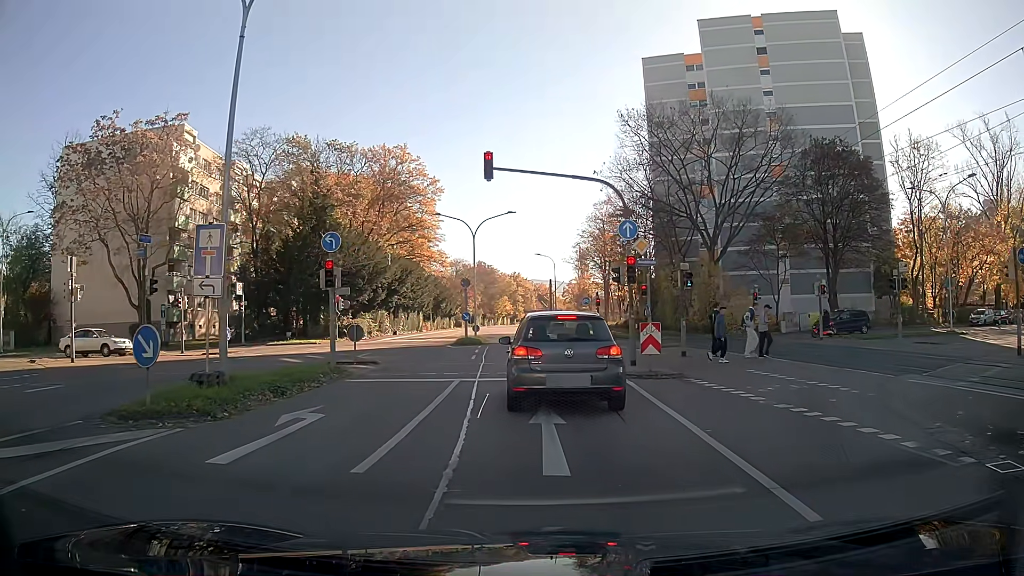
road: secondary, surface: asphalt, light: Day
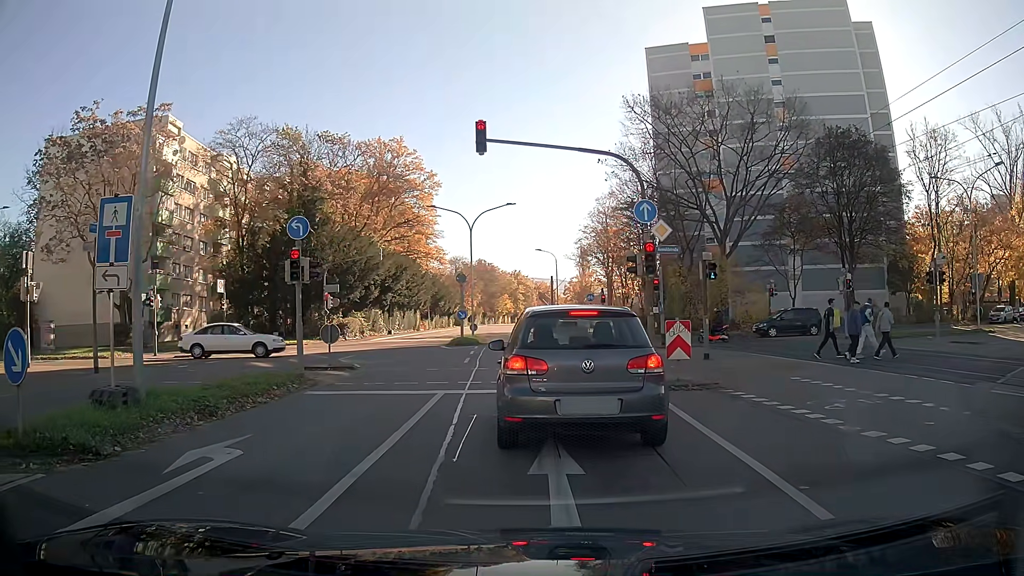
(0.0, +2.8) m; 0°
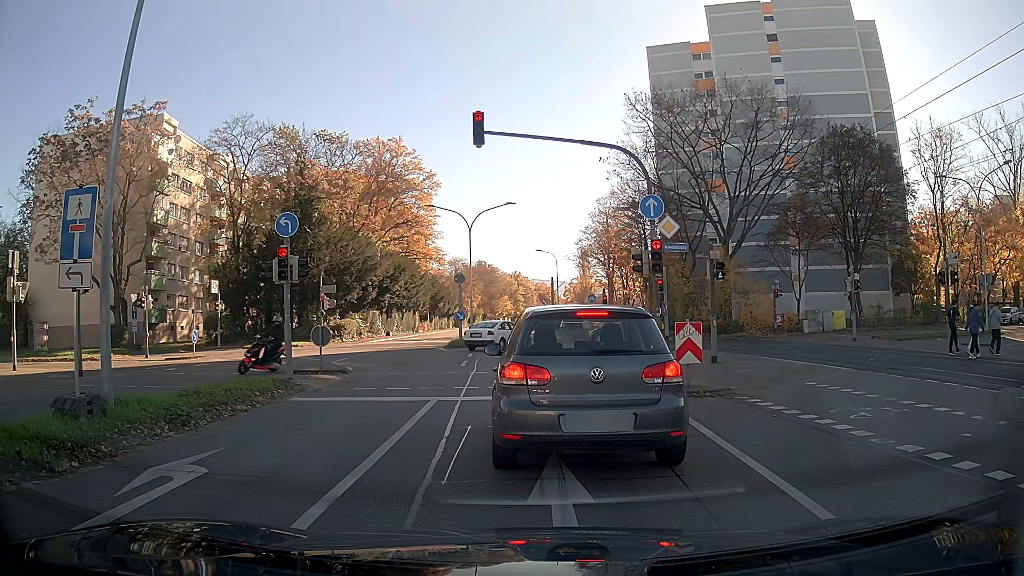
(0.0, +0.9) m; 0°
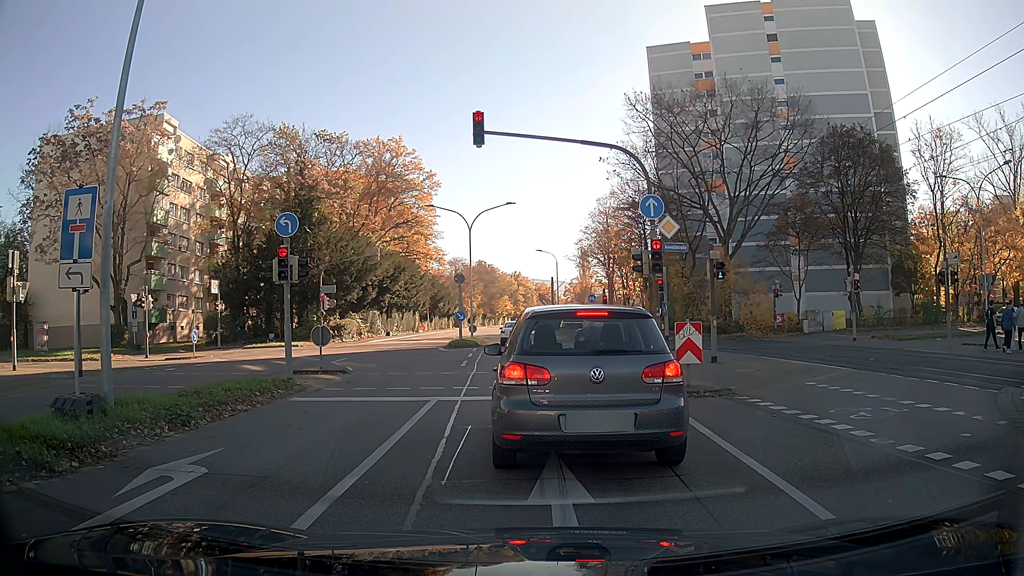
(0.0, 0.0) m; 0°
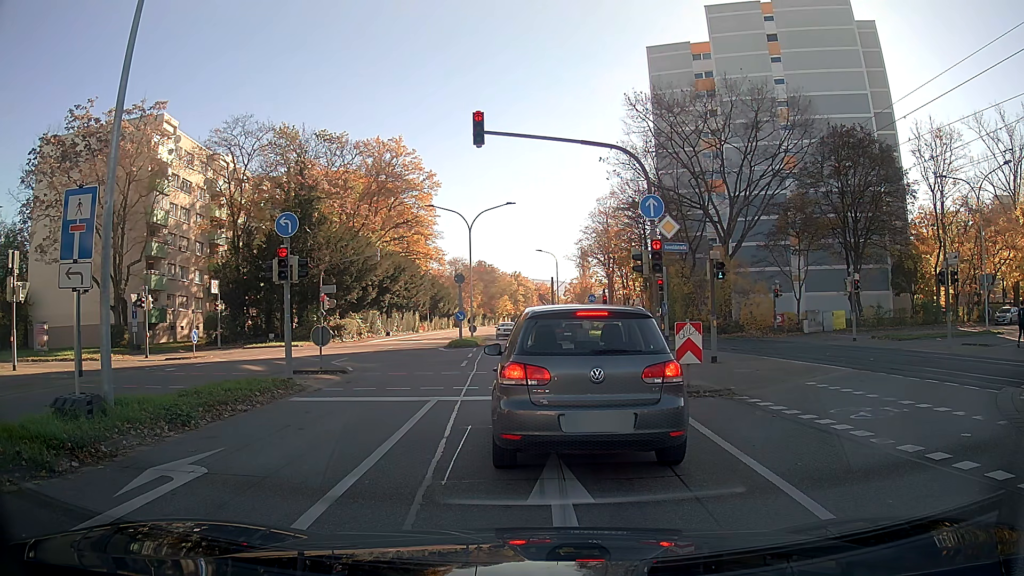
(0.0, 0.0) m; 0°
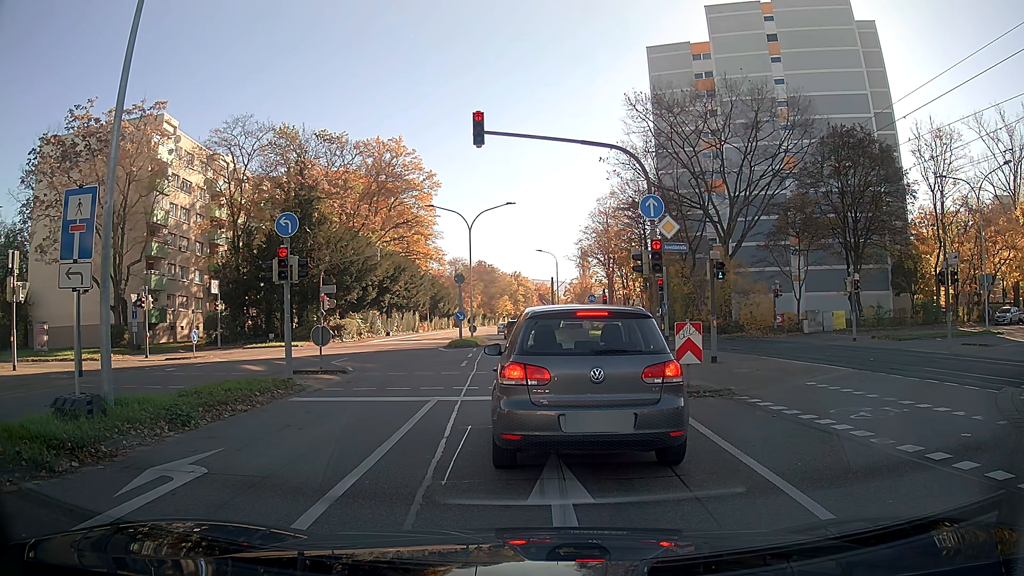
(0.0, 0.0) m; 0°
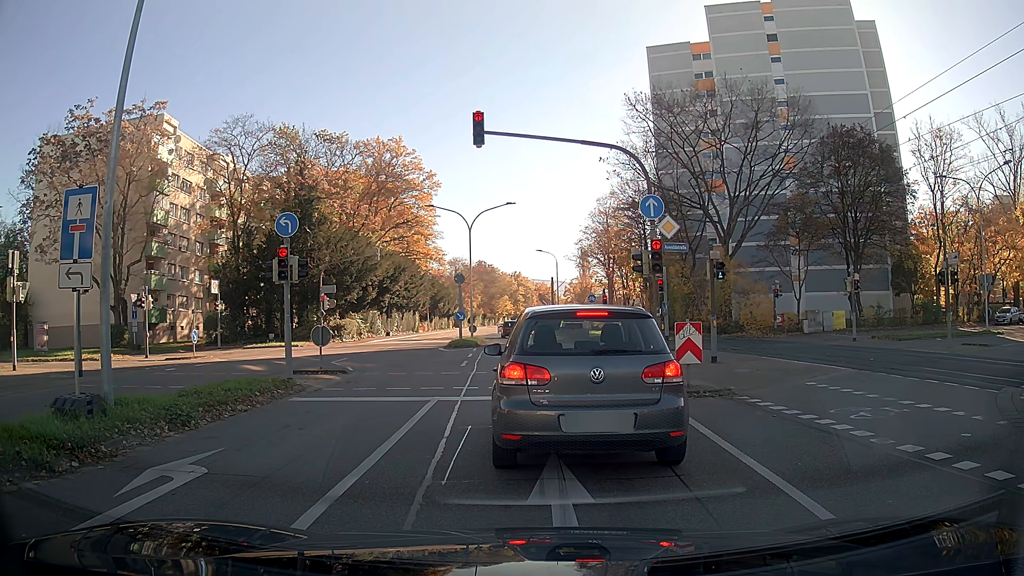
(0.0, 0.0) m; 0°
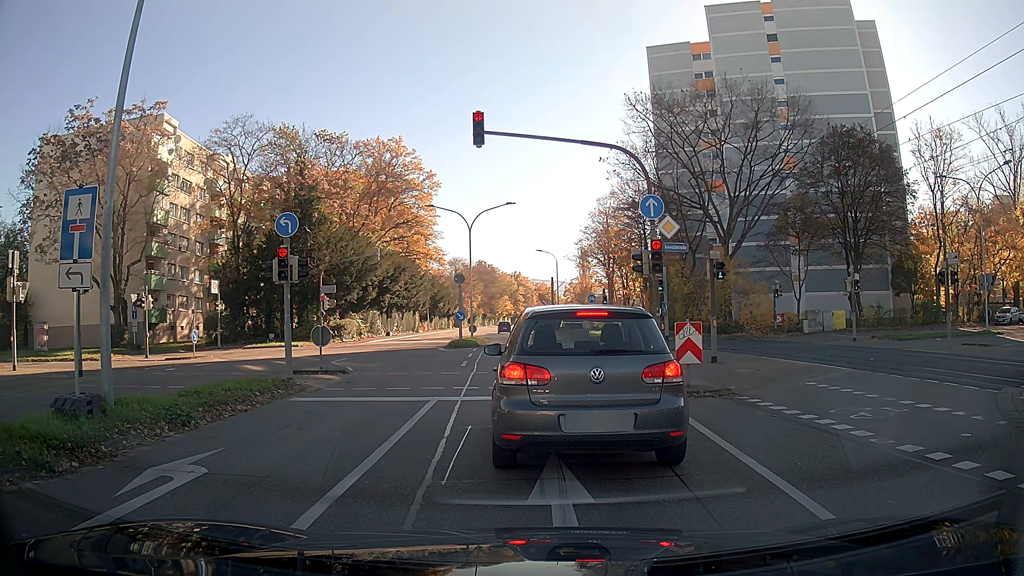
(0.0, 0.0) m; 0°
(0, +10) (0, +20) (-1, +30) (-1, +40) (-1, +50) (-2, +60) (-2, +70) (-2, +80) (-3, +90) (-3, +100) m
